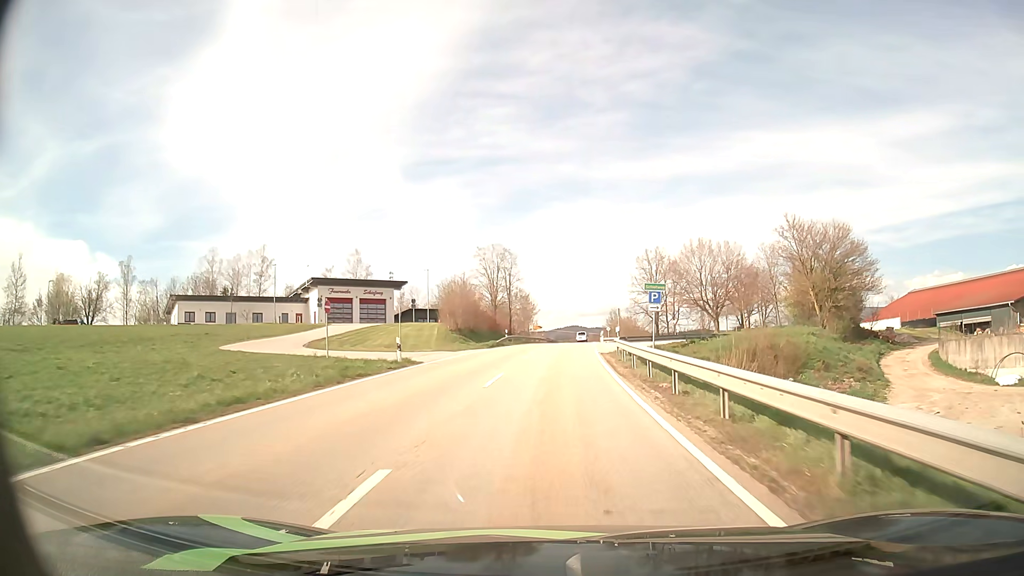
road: secondary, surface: asphalt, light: Day
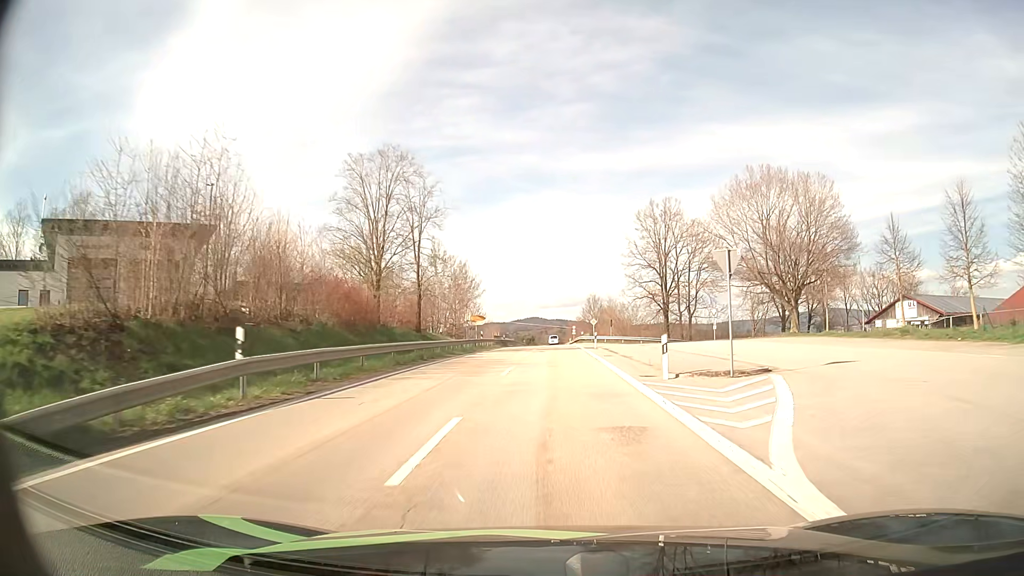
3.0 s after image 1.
(+1.1, +46.3) m; +3°
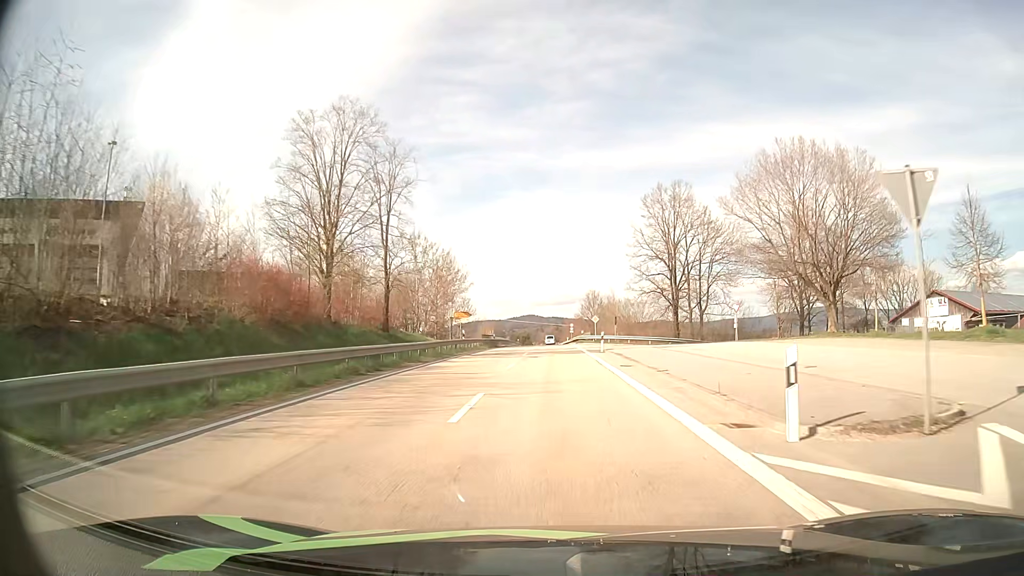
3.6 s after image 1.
(0.0, +9.0) m; +1°
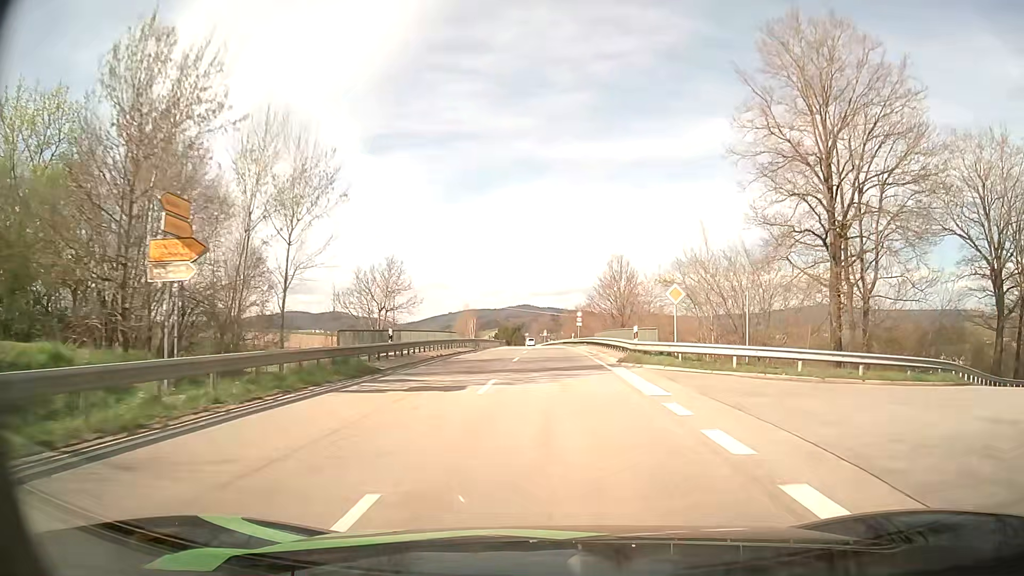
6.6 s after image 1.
(+0.1, +45.1) m; 0°
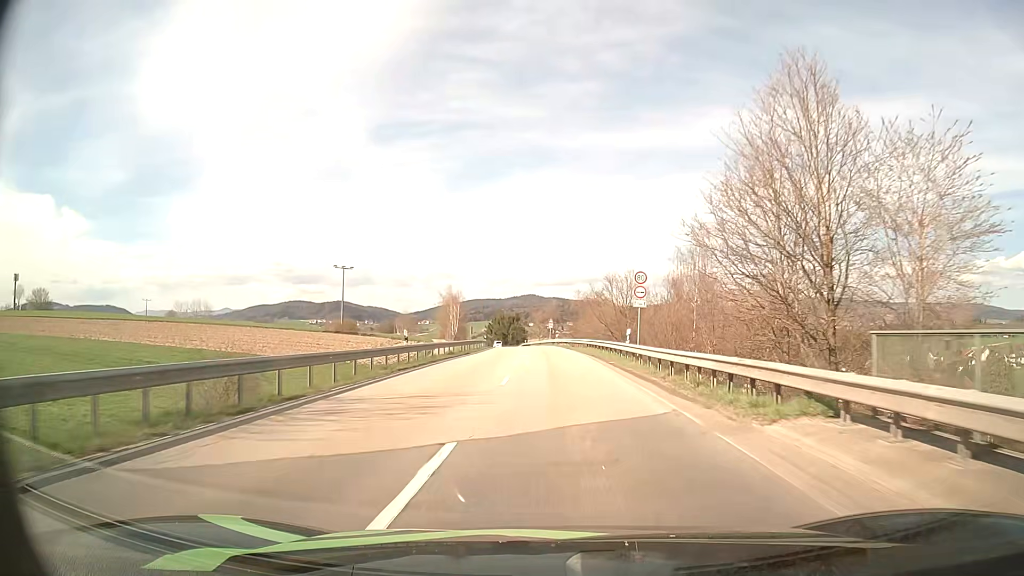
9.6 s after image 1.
(-0.1, +47.8) m; 0°
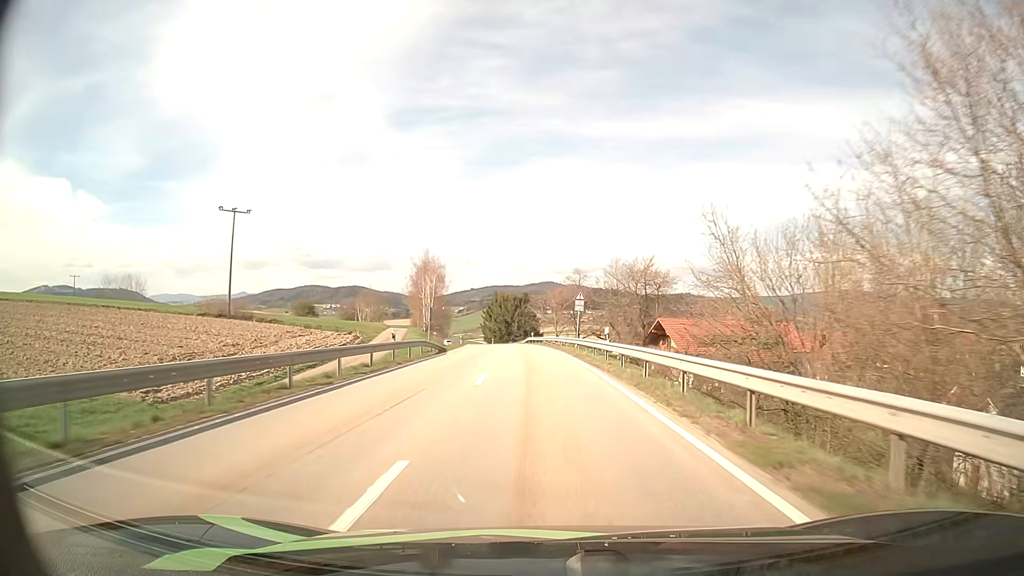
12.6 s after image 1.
(-0.5, +52.3) m; -1°
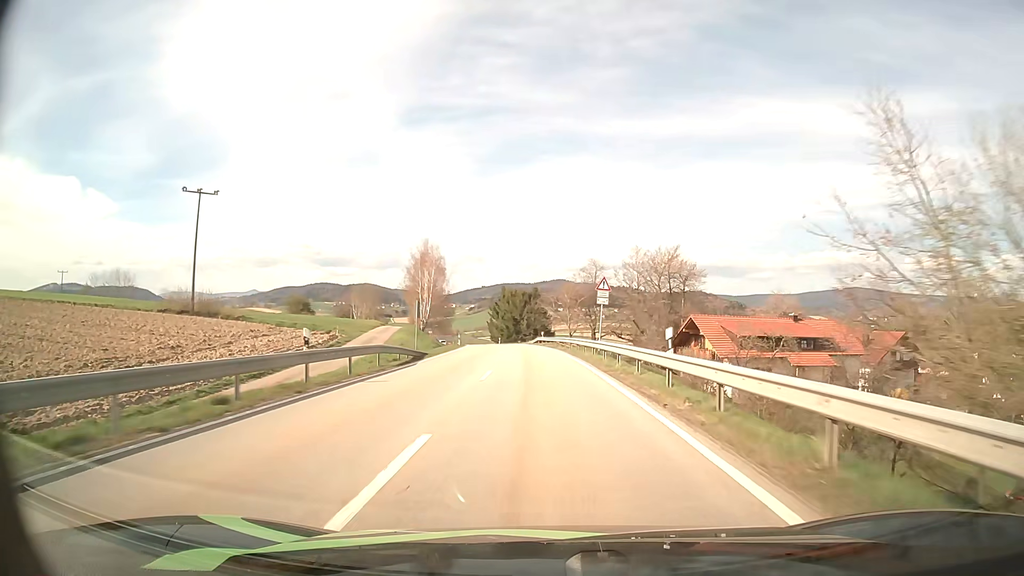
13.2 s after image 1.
(-0.1, +11.0) m; -1°
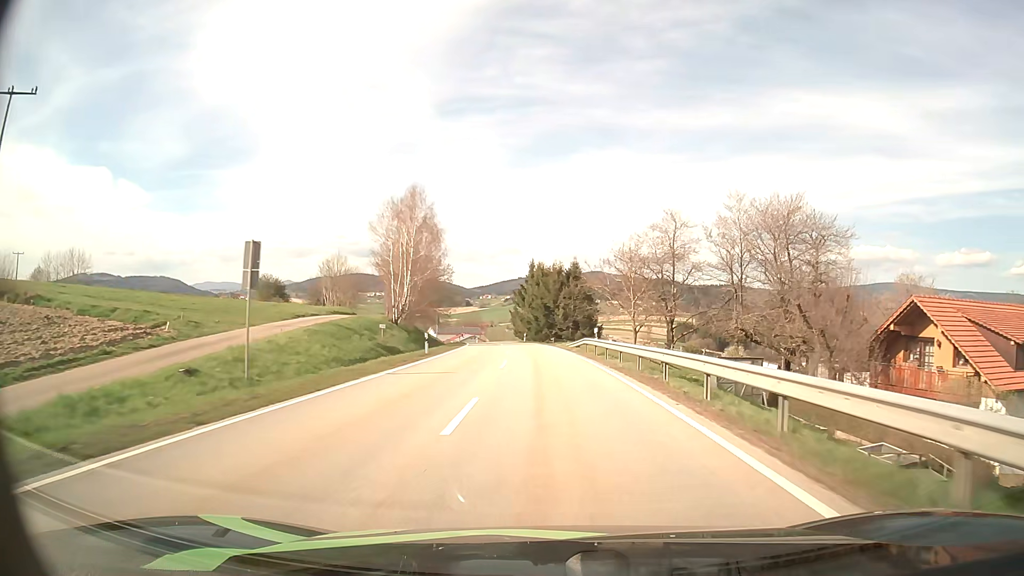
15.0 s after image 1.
(-1.0, +34.0) m; -3°
(0, +10) (0, +20) (0, +30) (-1, +40) (-1, +50) (-2, +60) (-3, +70) (-5, +80) (-6, +90) (-8, +100) m
